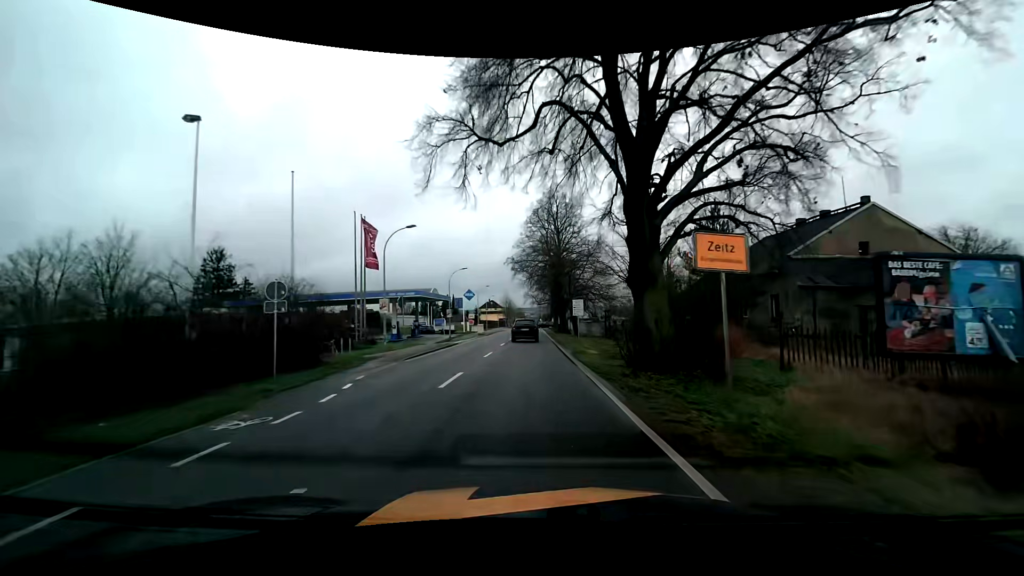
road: tertiary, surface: asphalt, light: Day
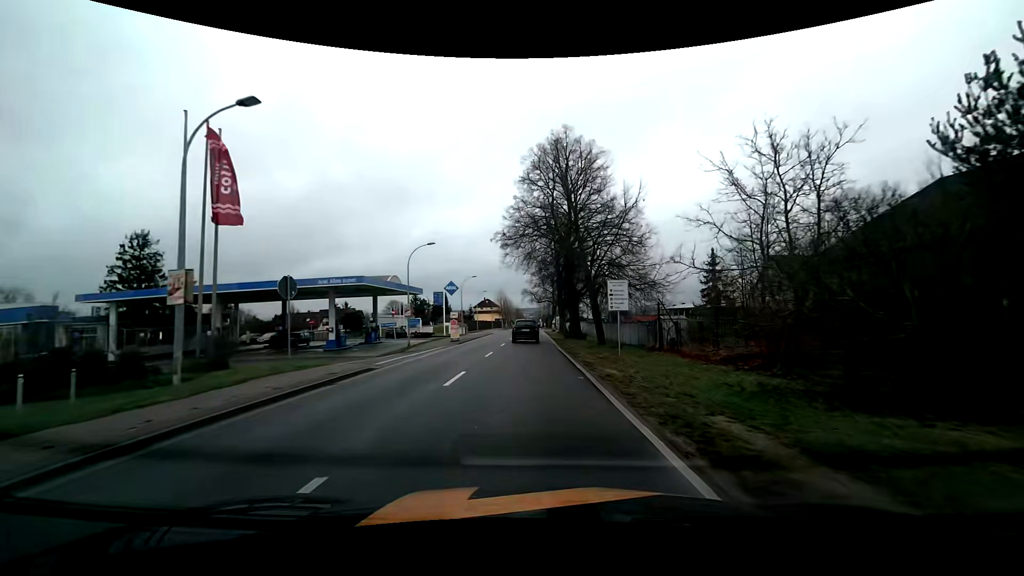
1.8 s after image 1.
(-0.1, +17.7) m; -1°
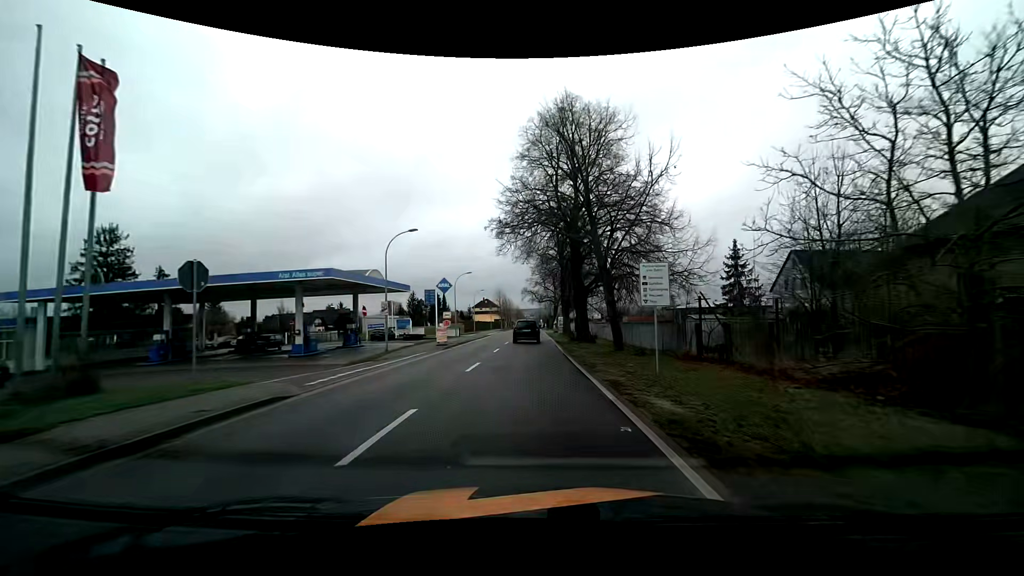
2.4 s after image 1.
(0.0, +5.8) m; 0°
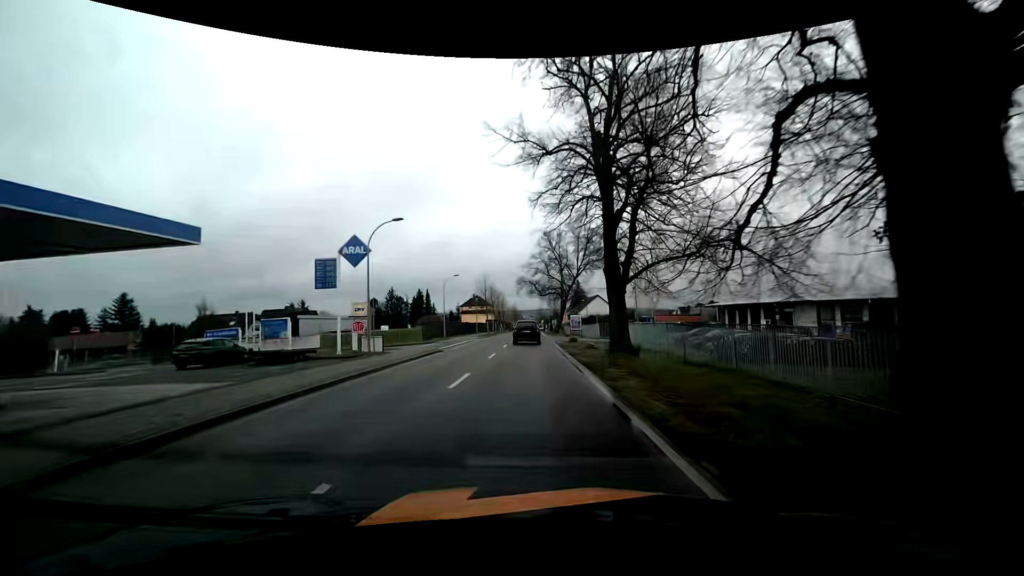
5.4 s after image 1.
(-0.1, +30.9) m; 0°
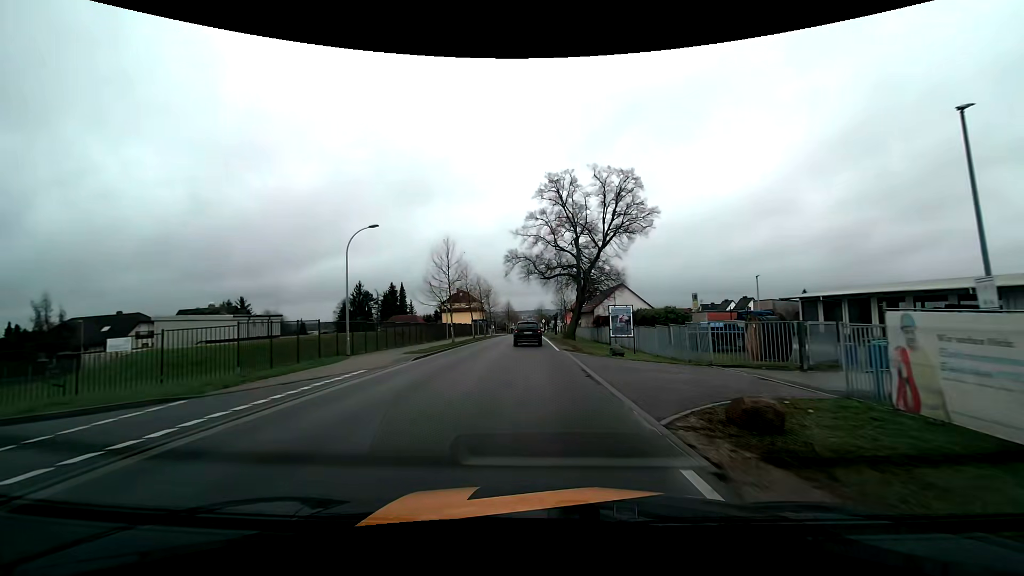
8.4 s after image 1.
(-0.1, +31.7) m; 0°
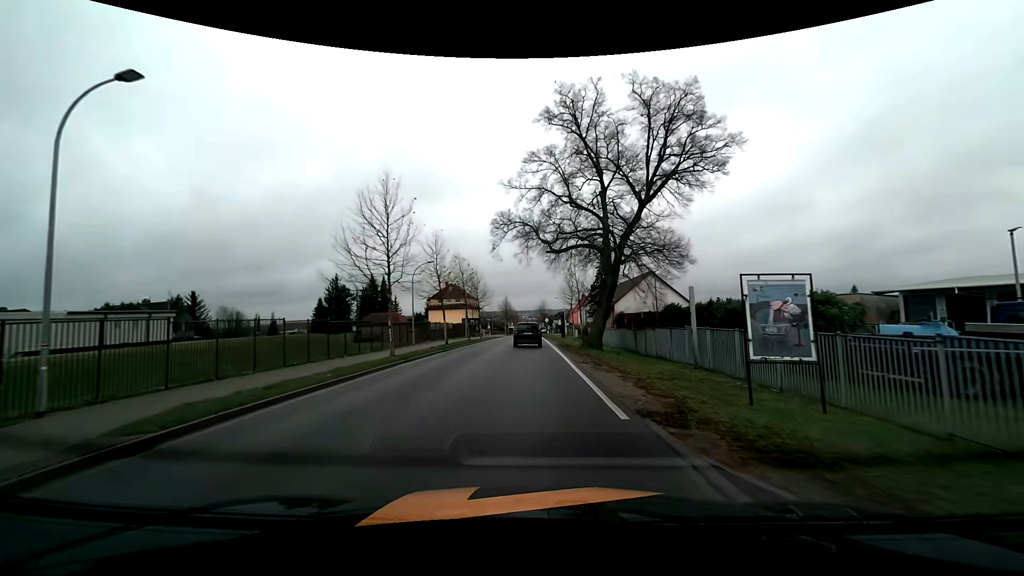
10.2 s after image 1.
(+0.1, +18.4) m; 0°
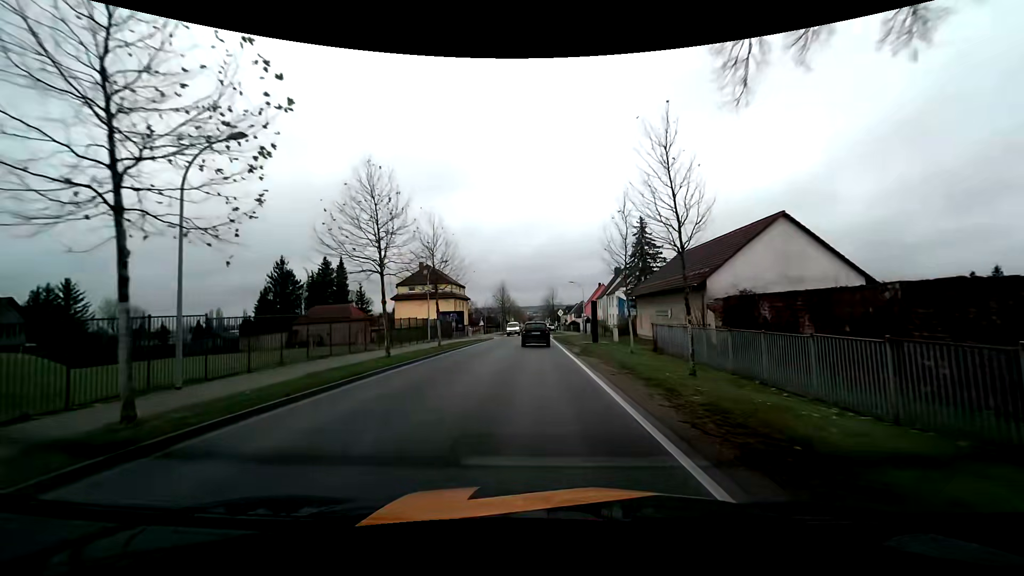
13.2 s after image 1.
(-0.1, +30.6) m; 0°
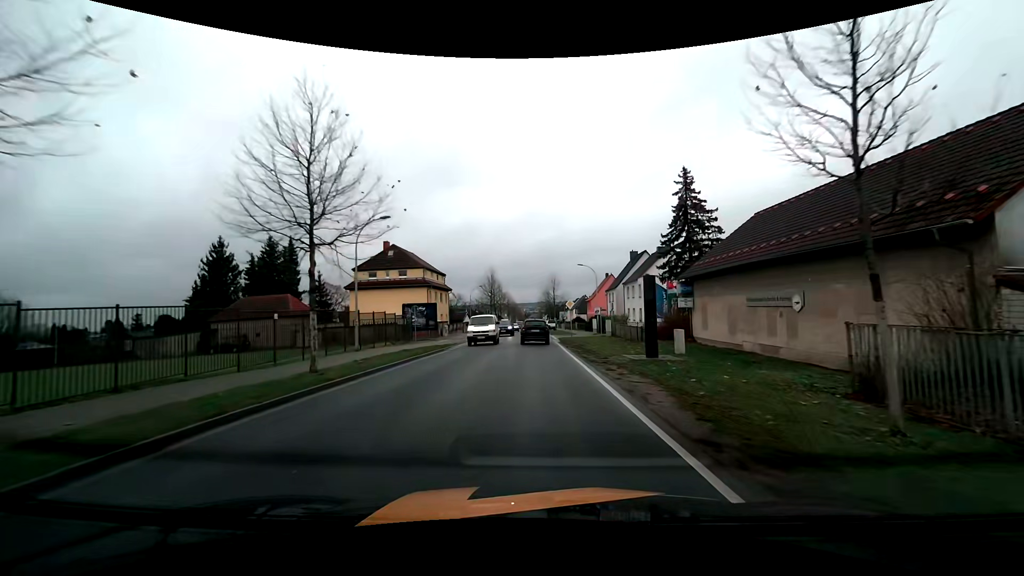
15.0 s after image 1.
(-0.1, +18.4) m; 0°
(0, +10) (0, +20) (0, +30) (0, +40) (0, +50) (0, +60) (0, +70) (0, +80) (0, +90) (0, +100) m
